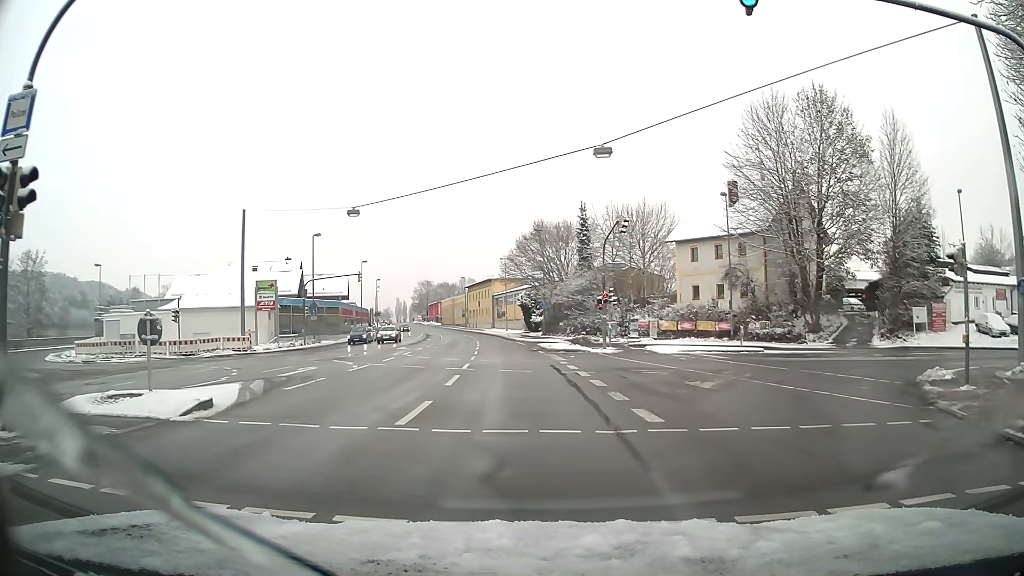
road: primary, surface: asphalt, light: Day
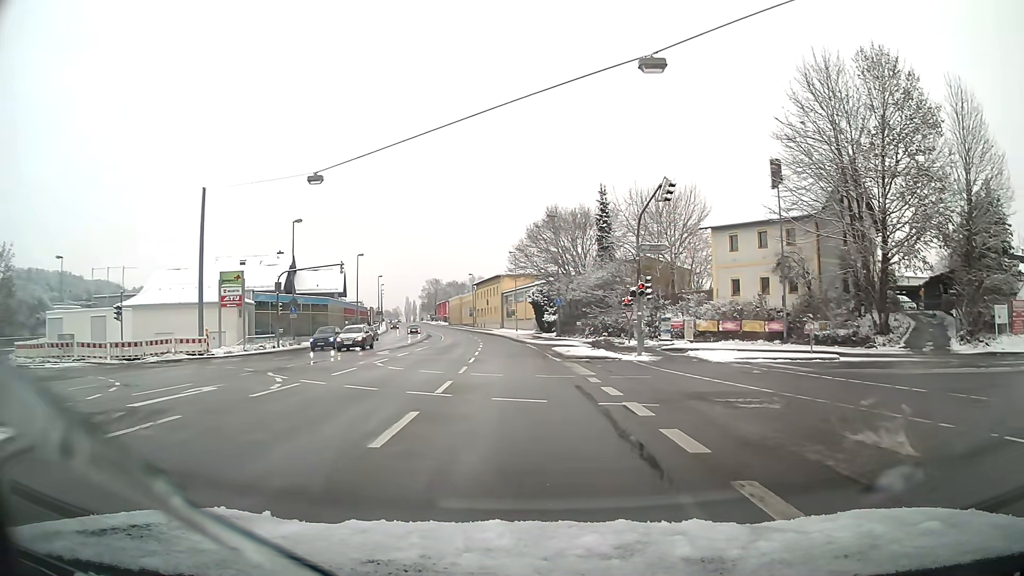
(-0.1, +8.8) m; -1°
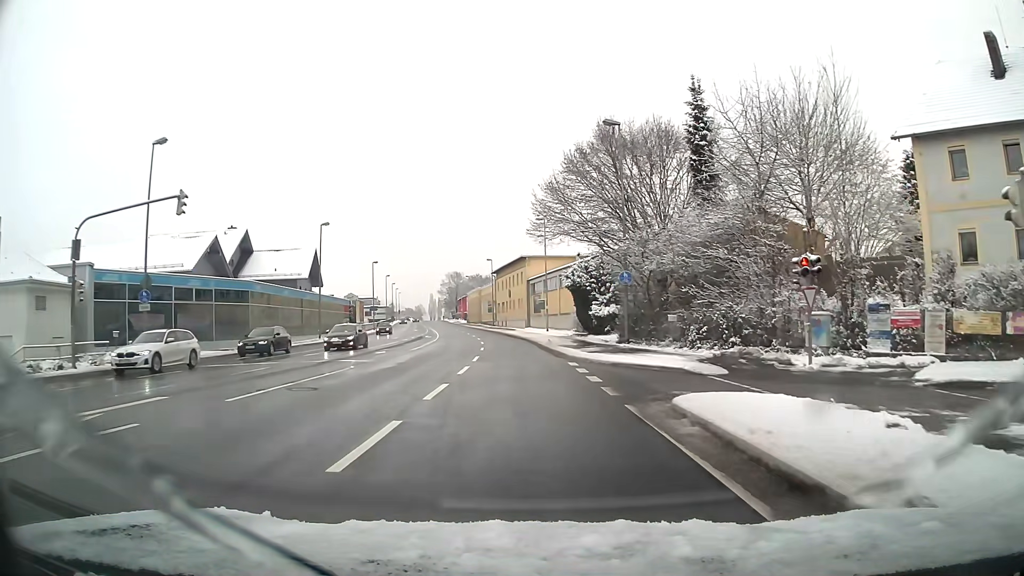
(-0.6, +26.3) m; -3°
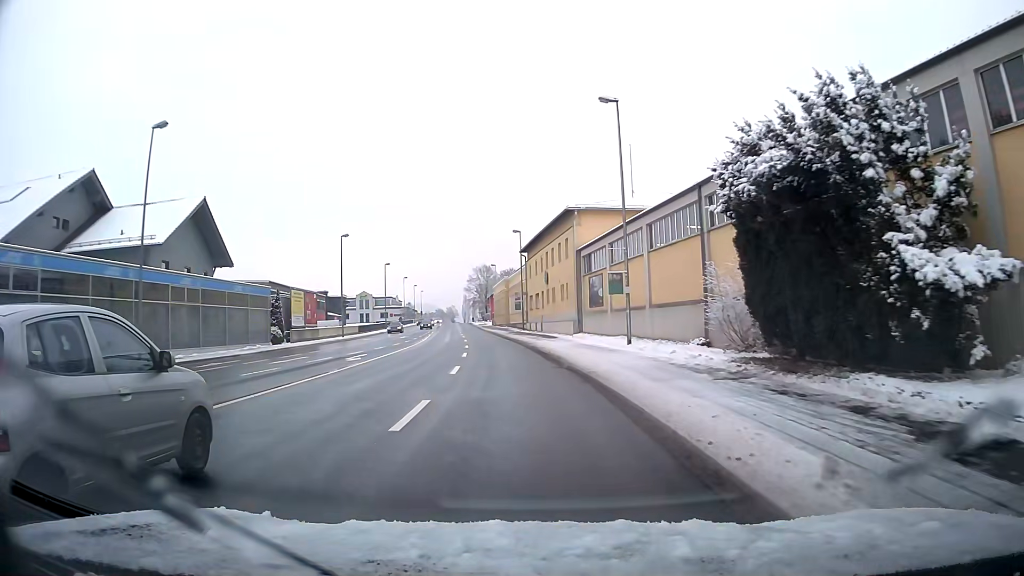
(-0.9, +34.0) m; -3°
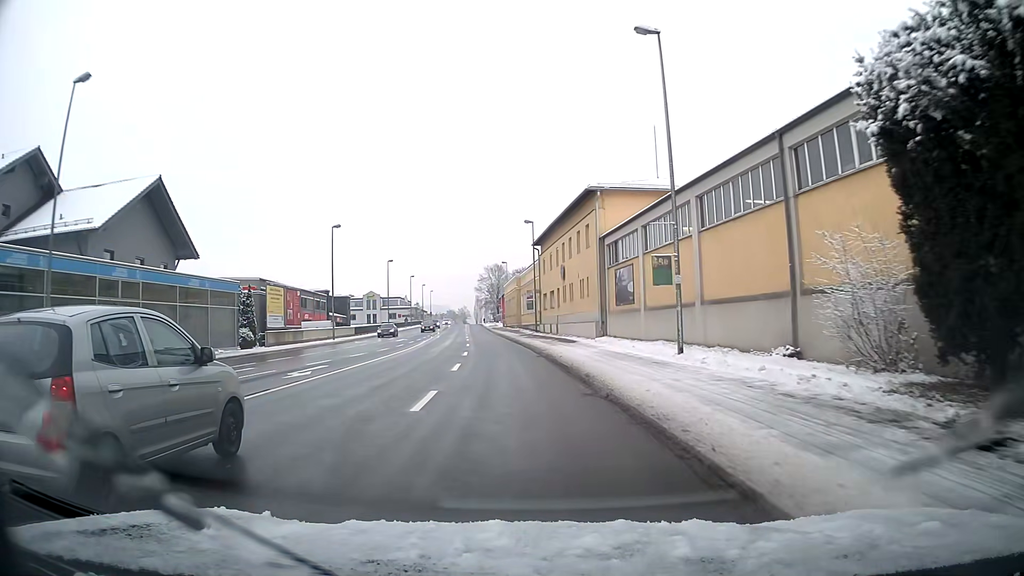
(-0.1, +7.3) m; -2°
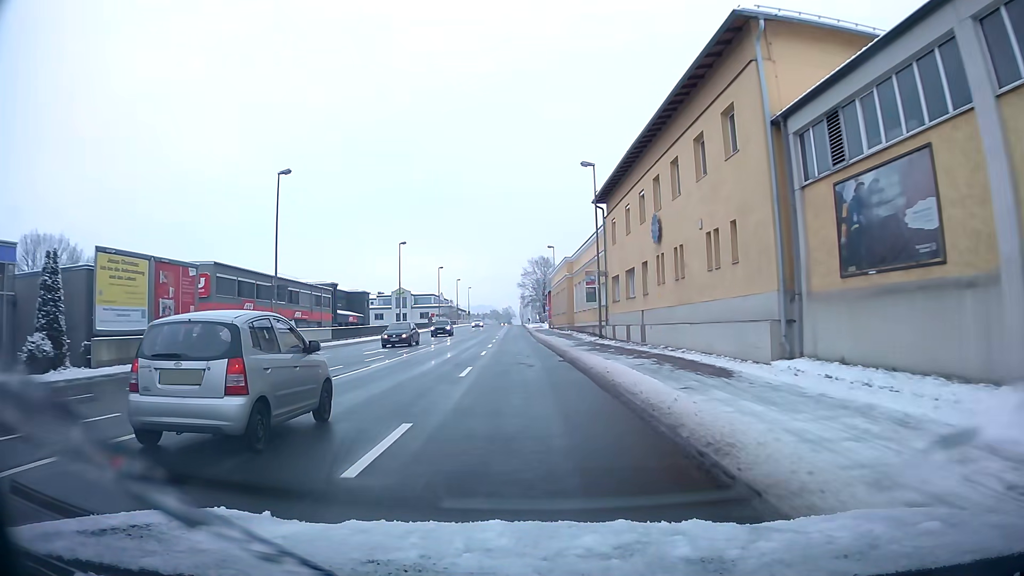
(-0.9, +22.7) m; -4°
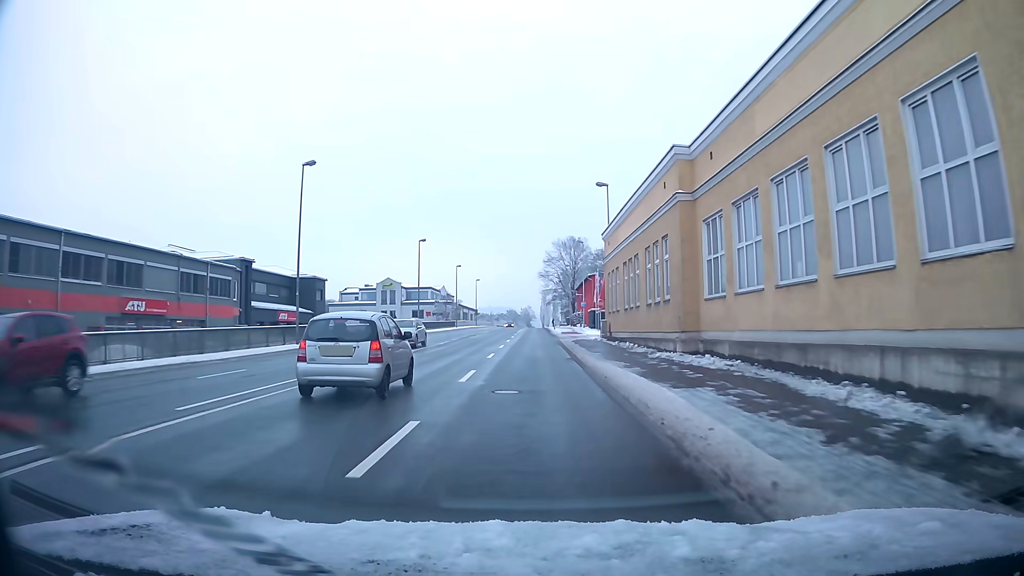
(-0.7, +39.6) m; -1°
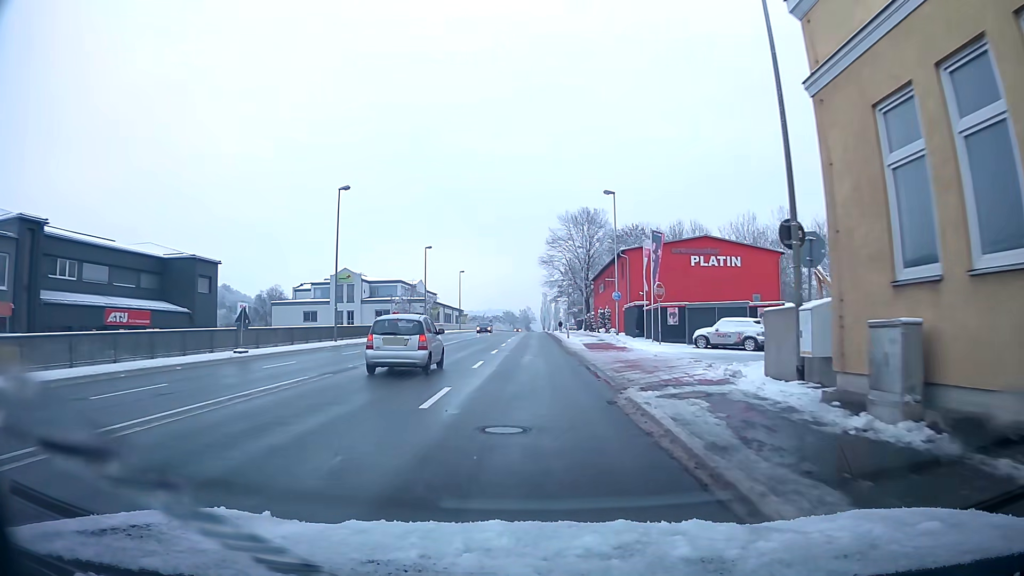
(0.0, +31.8) m; 0°
